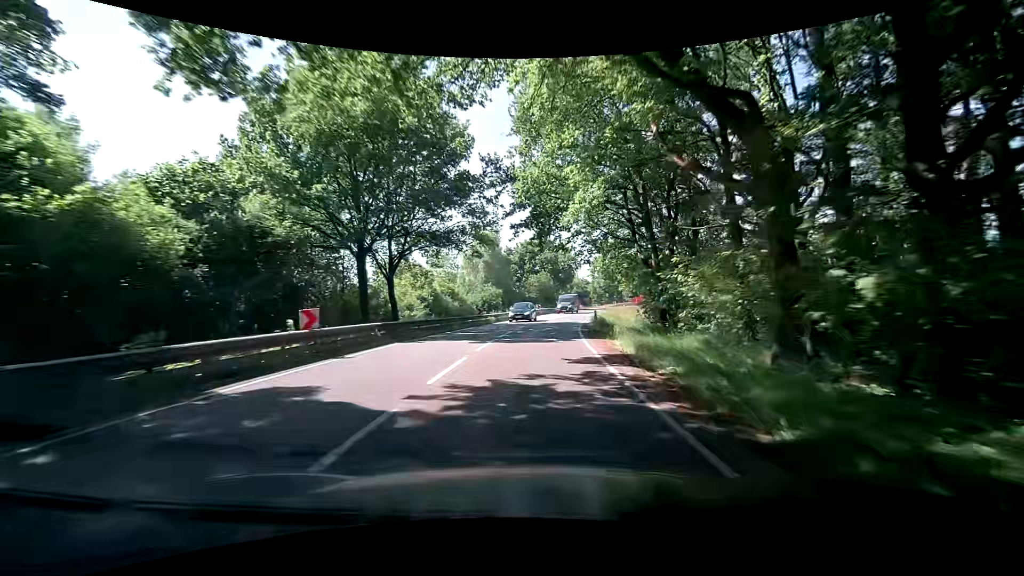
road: secondary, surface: asphalt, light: Day
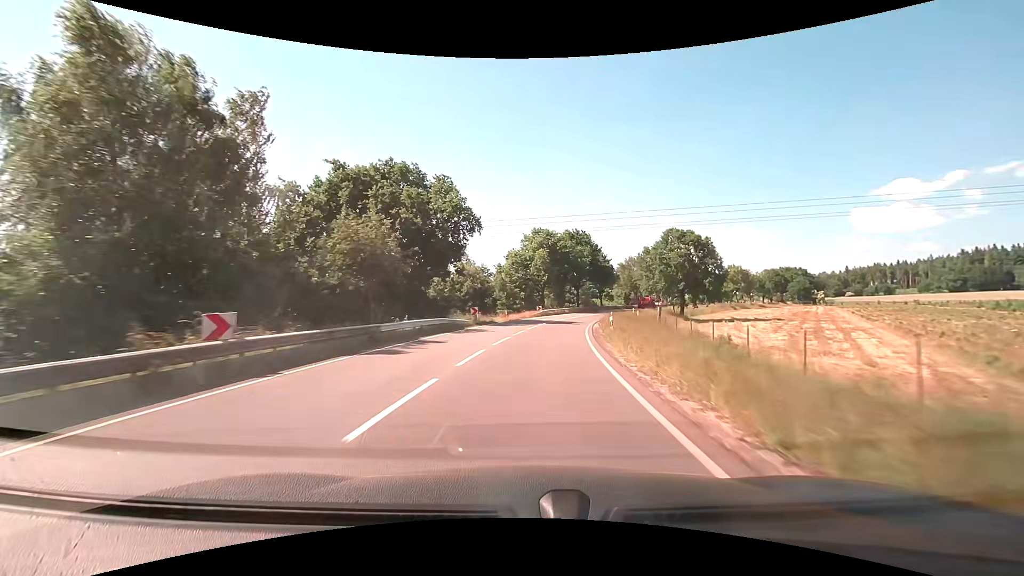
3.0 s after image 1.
(+5.3, +52.1) m; +12°
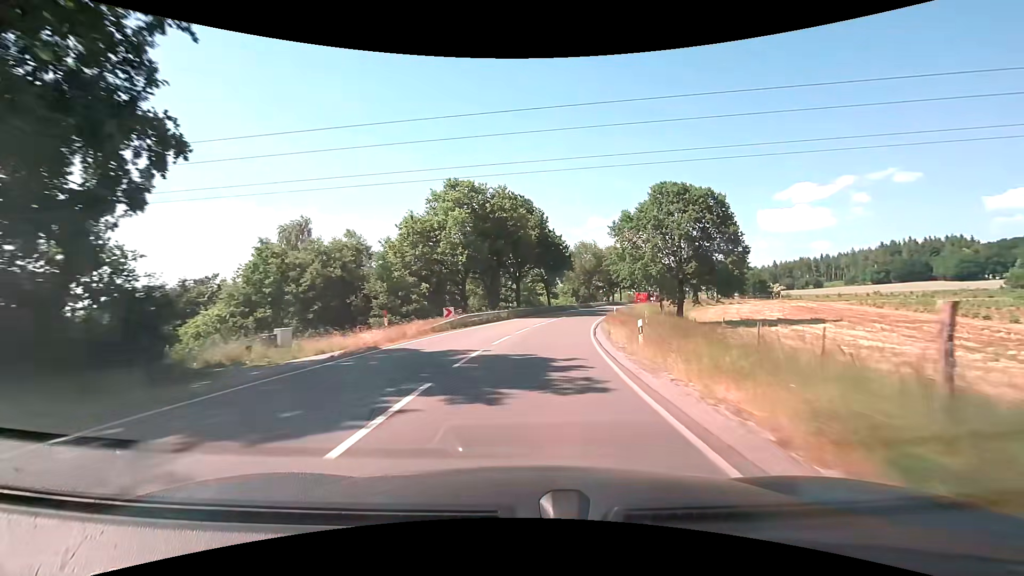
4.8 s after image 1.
(+2.0, +31.0) m; +8°
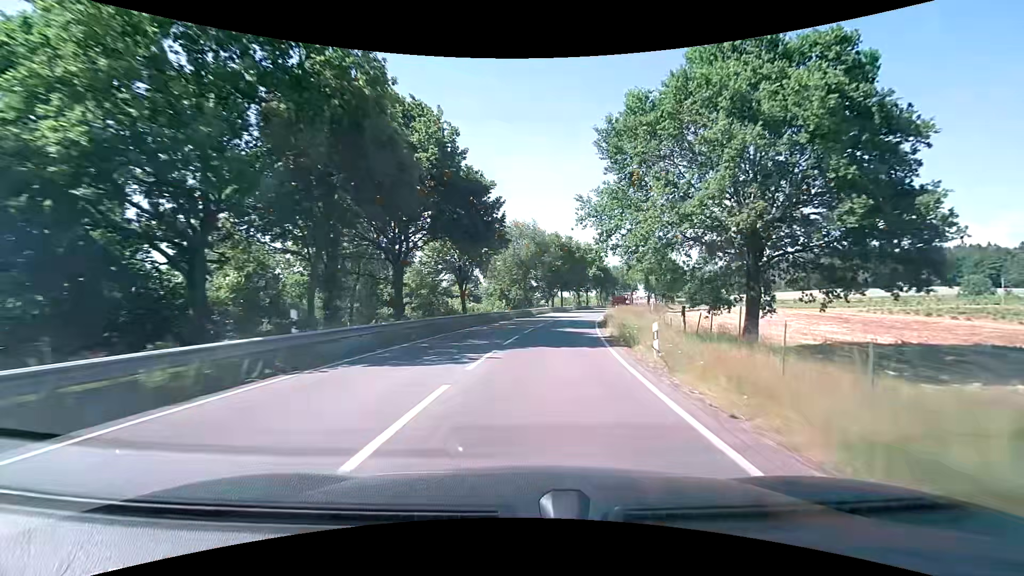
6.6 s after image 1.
(+2.2, +30.8) m; +9°
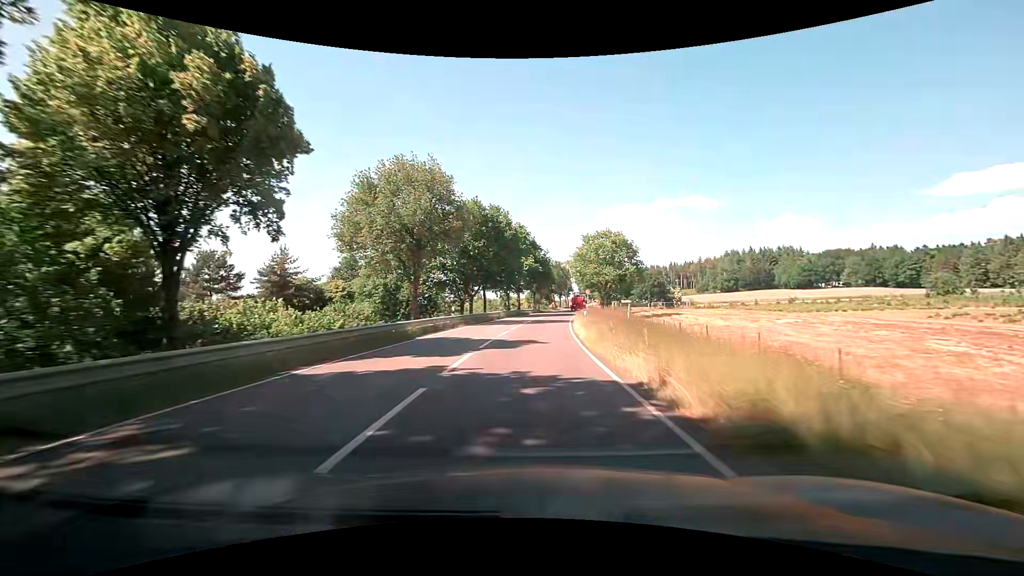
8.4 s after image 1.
(+2.4, +30.6) m; +9°
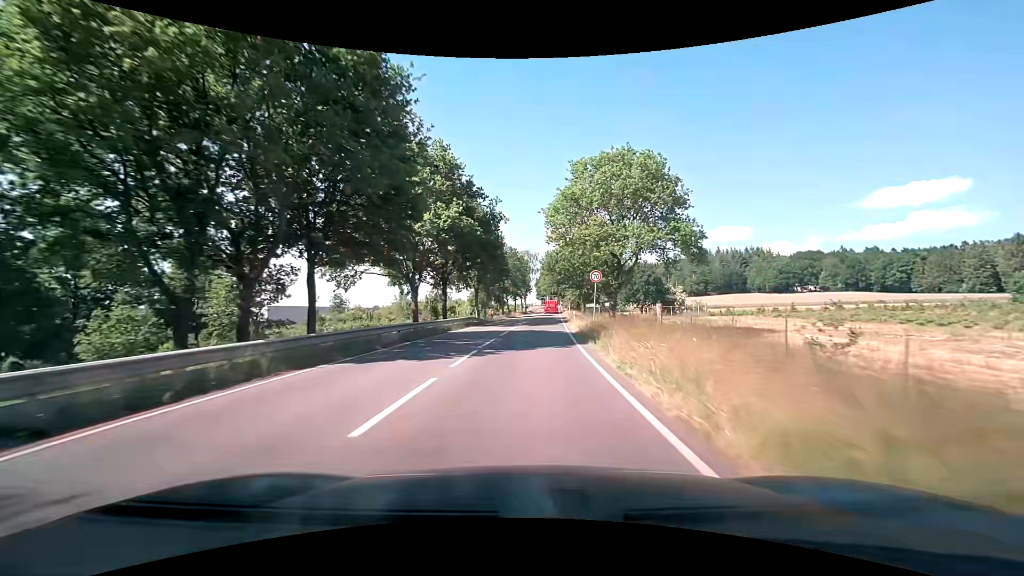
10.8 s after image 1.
(+2.0, +41.6) m; +5°
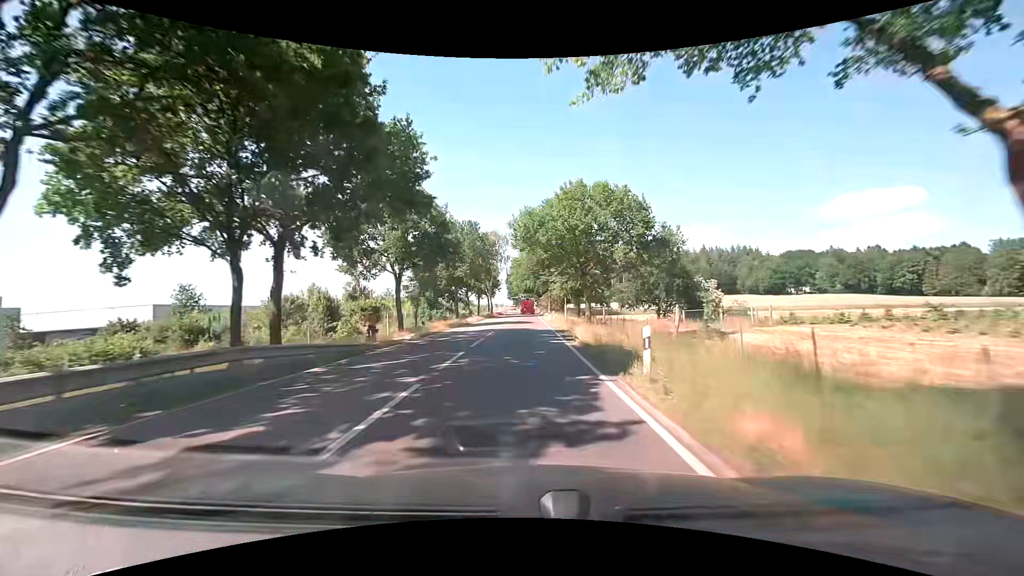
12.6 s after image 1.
(+1.0, +31.3) m; +3°
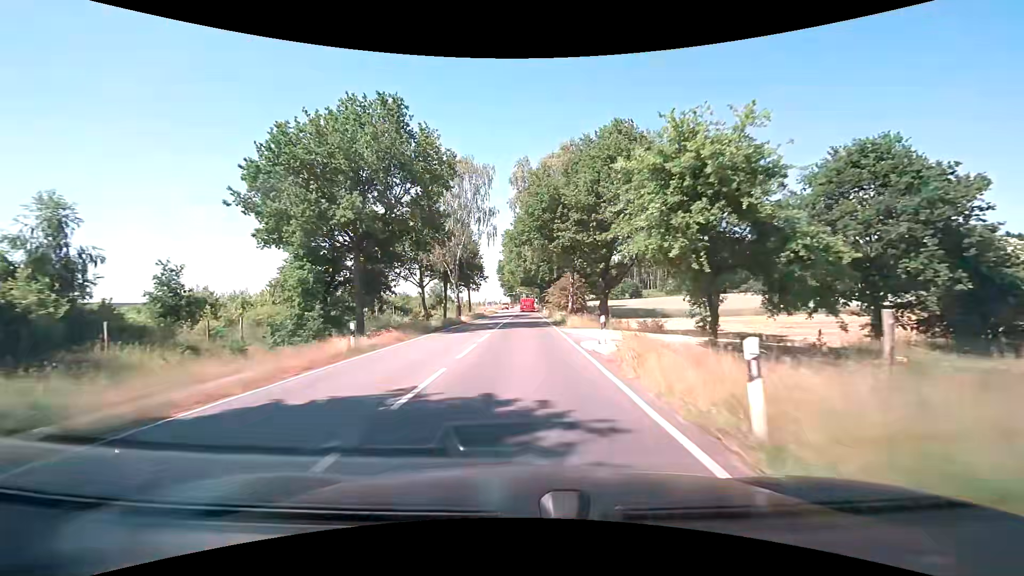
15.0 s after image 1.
(+0.1, +41.1) m; 0°
